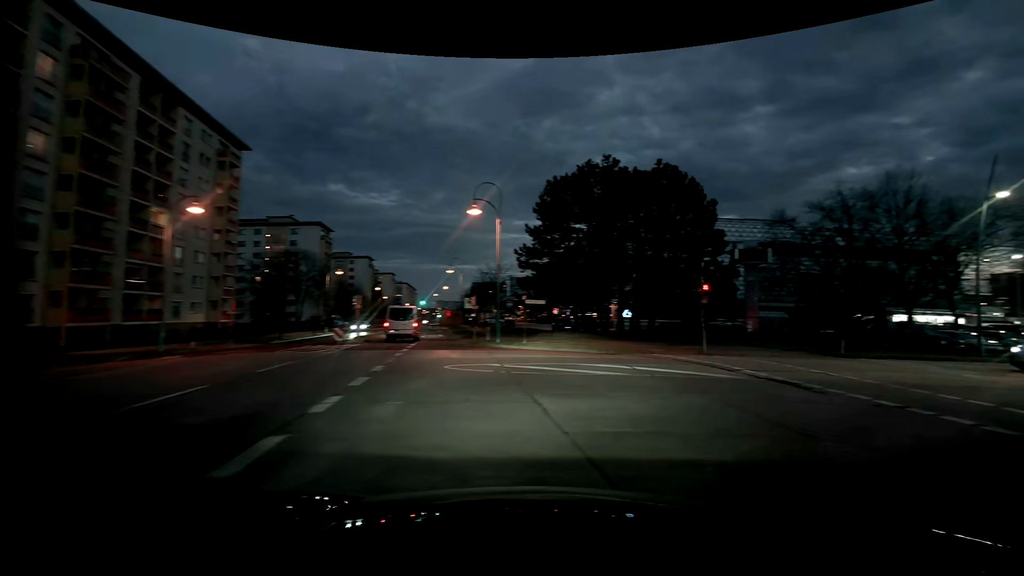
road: tertiary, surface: asphalt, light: Dusk
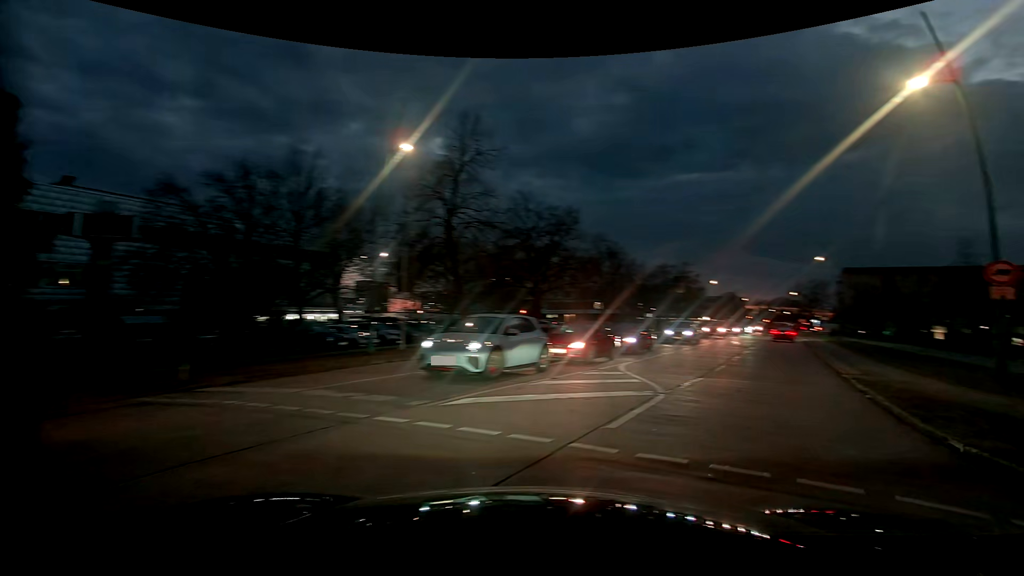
(+6.8, +12.6) m; +61°
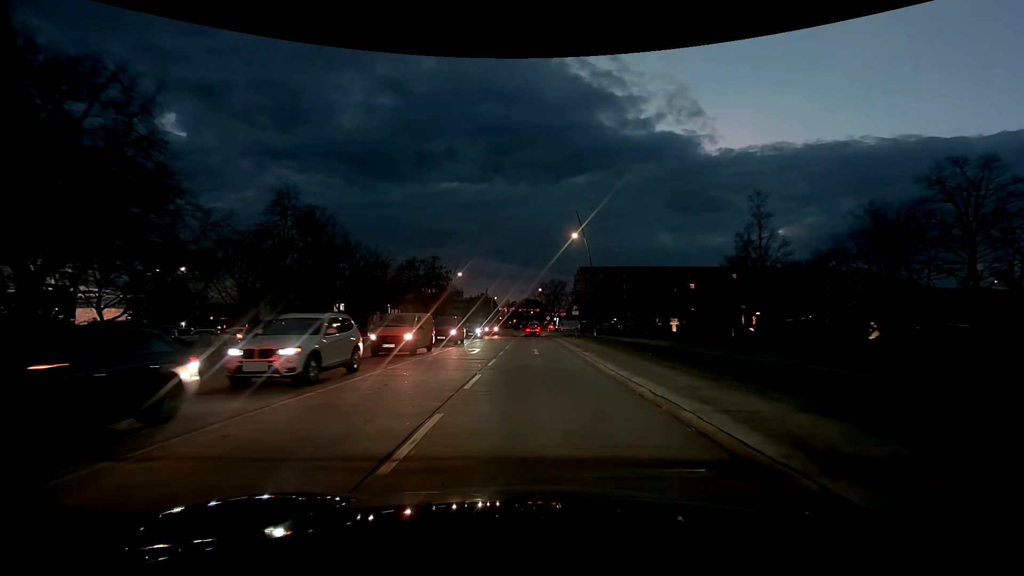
(+6.7, +18.1) m; +25°
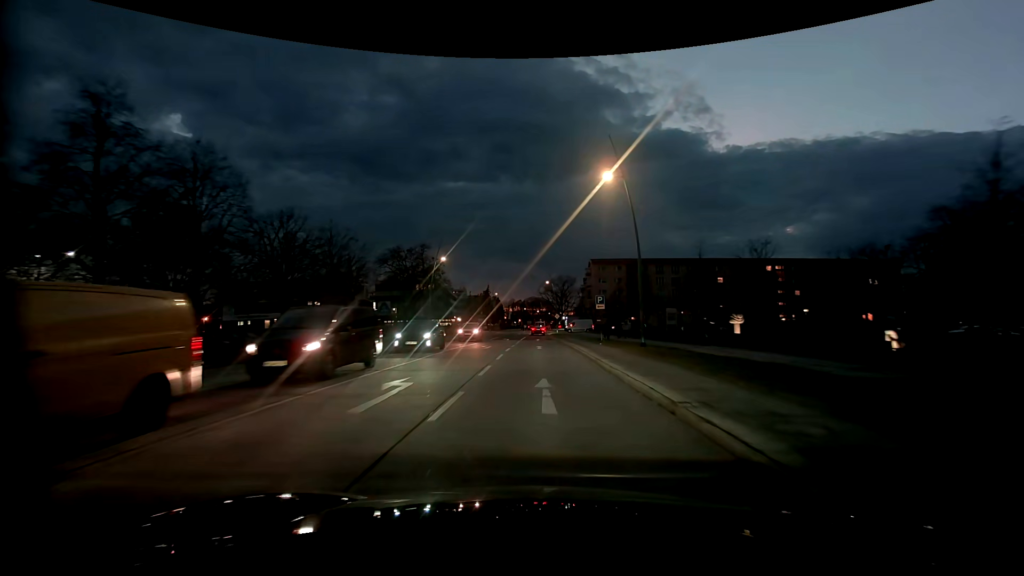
(0.0, +16.0) m; 0°
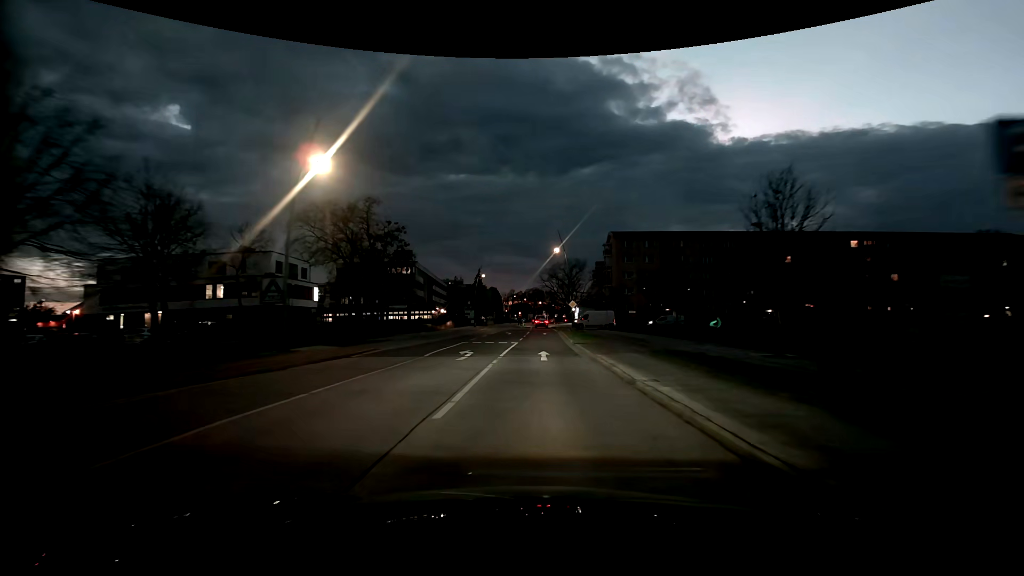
(-0.2, +30.4) m; 0°
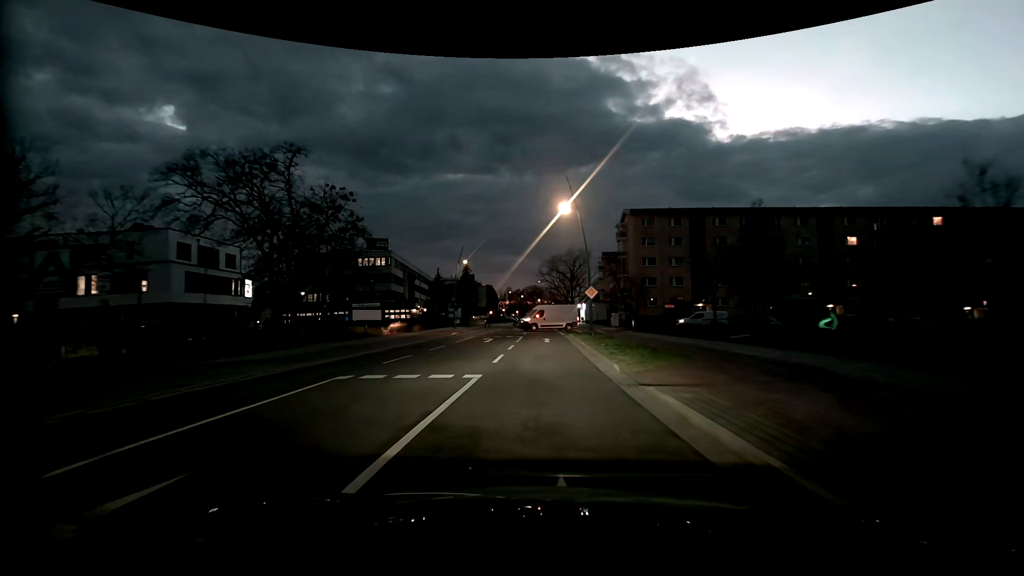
(0.0, +18.2) m; 0°
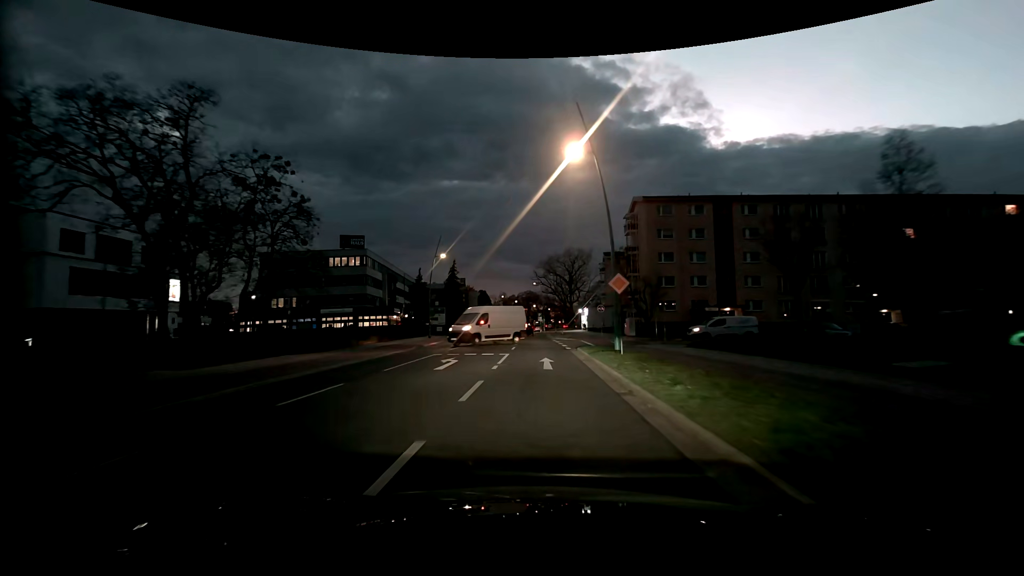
(+0.1, +11.7) m; +1°
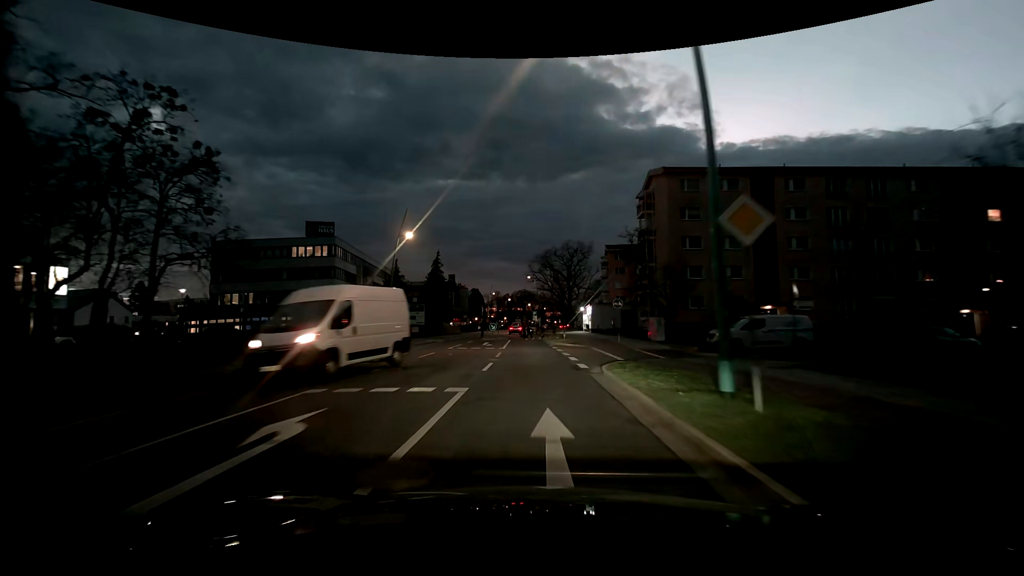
(0.0, +11.6) m; 0°
(0, +10) (0, +20) (0, +30) (-1, +40) (-1, +50) (-2, +60) (-3, +70) (-4, +80) (-4, +90) (-4, +100) m
